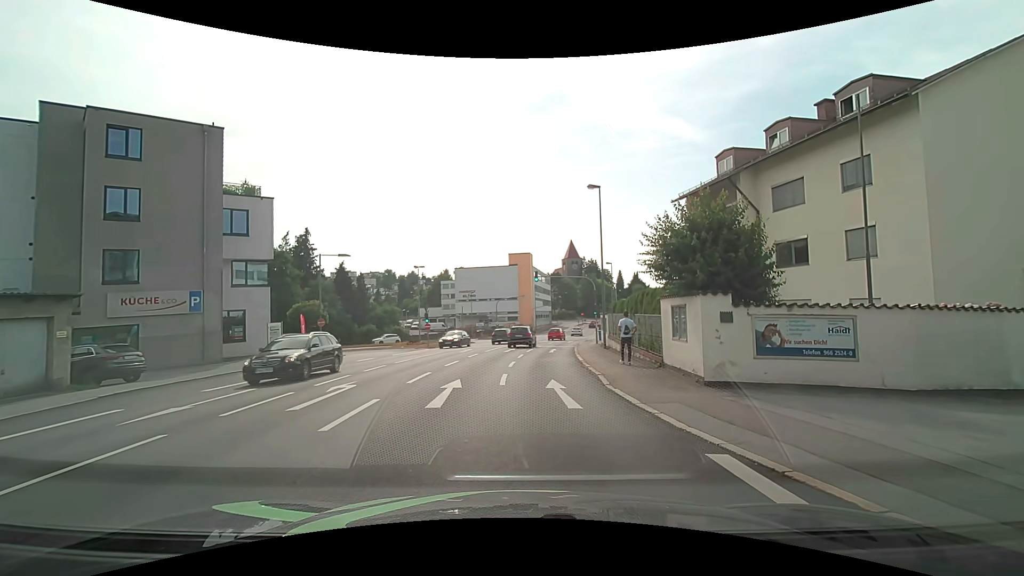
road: tertiary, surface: asphalt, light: Day
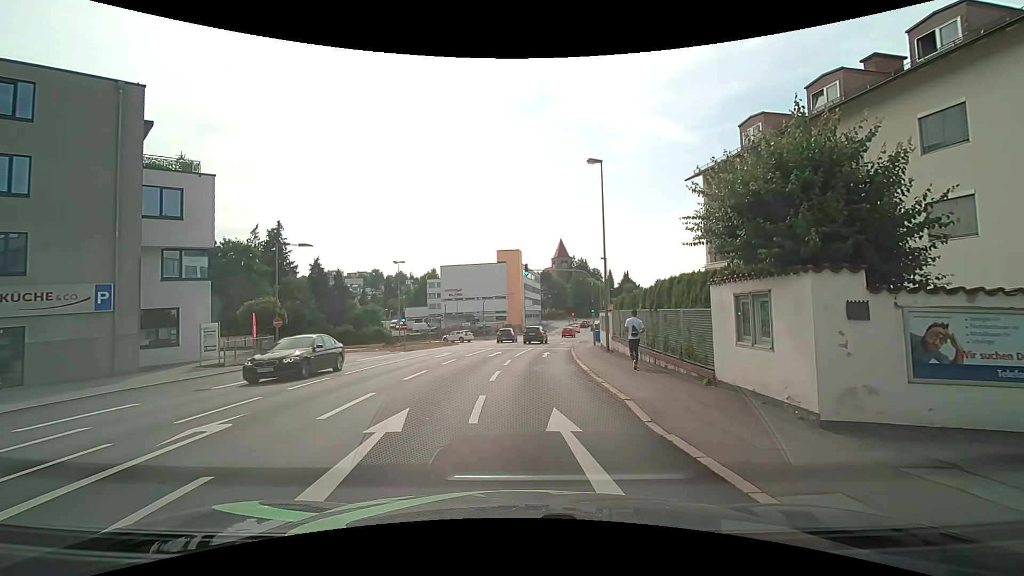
(0.0, +5.1) m; +1°
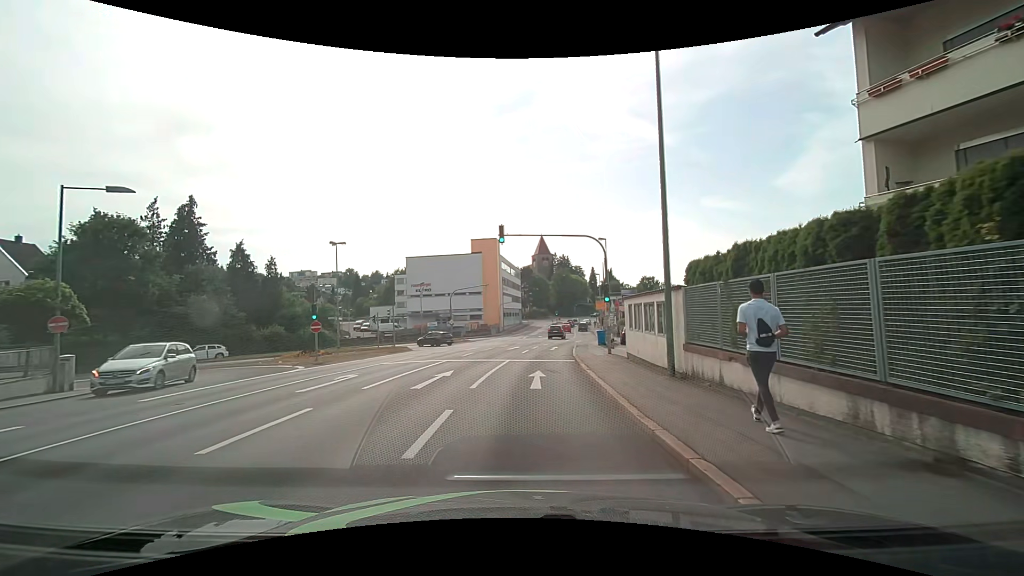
(+0.3, +14.3) m; +2°
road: tertiary_link
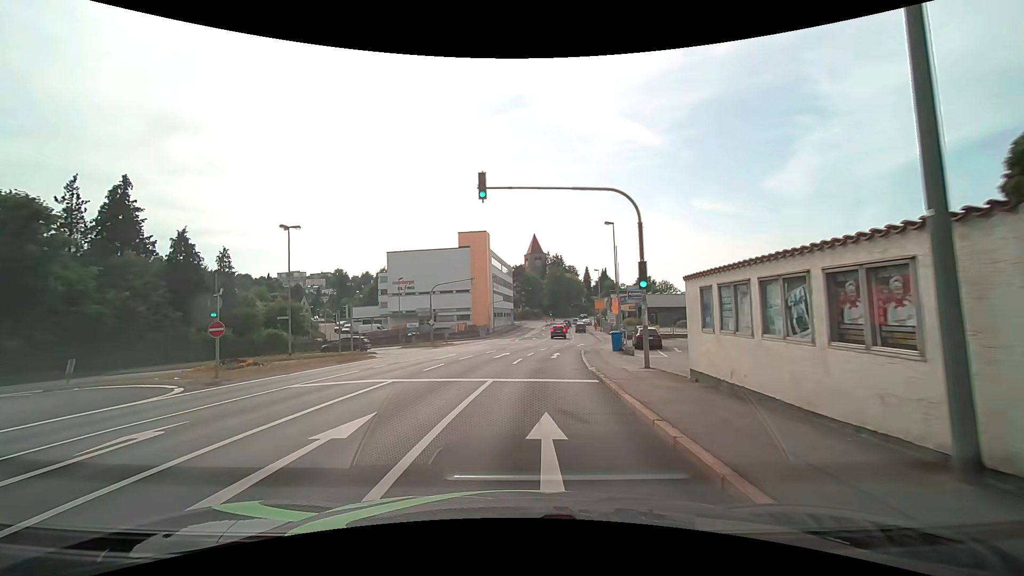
(0.0, +8.4) m; +1°
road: tertiary
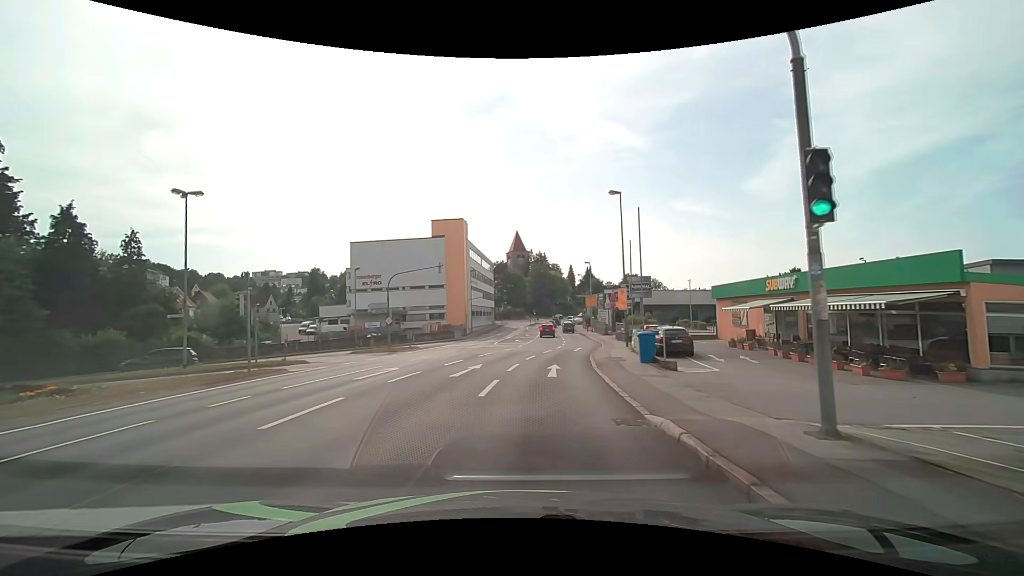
(+0.1, +9.9) m; +2°
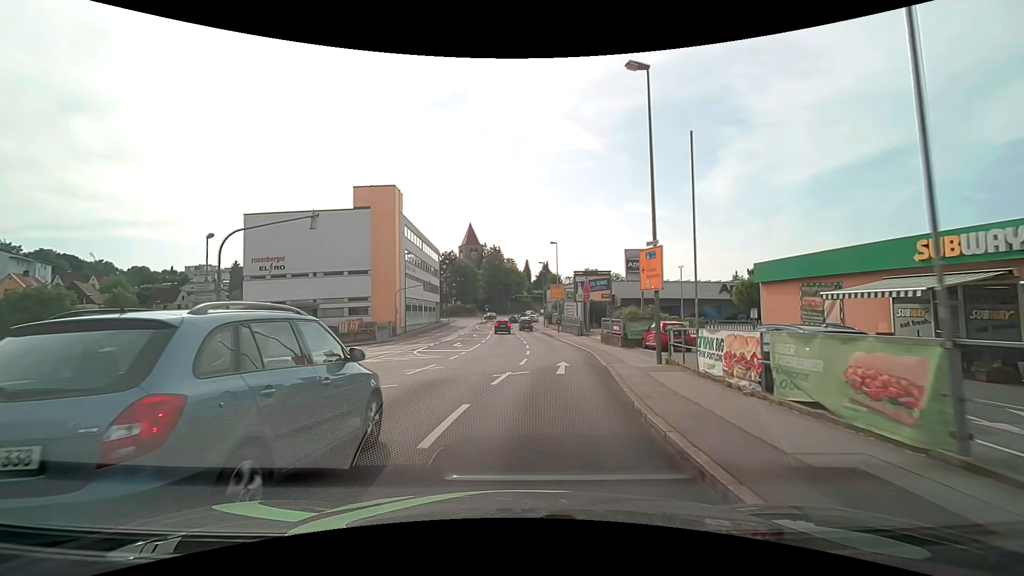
(+0.8, +16.5) m; +5°
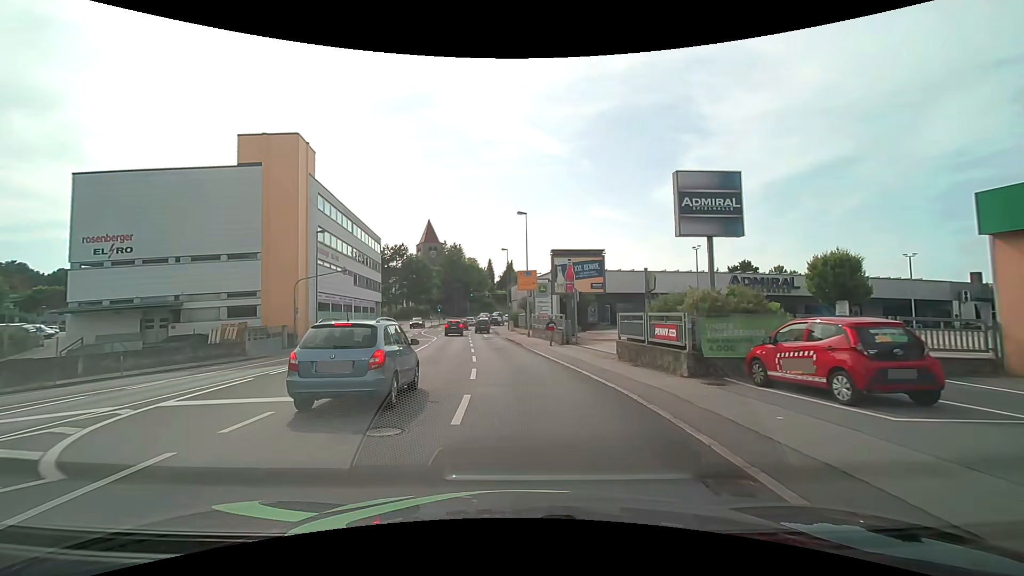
(+0.7, +16.6) m; +4°
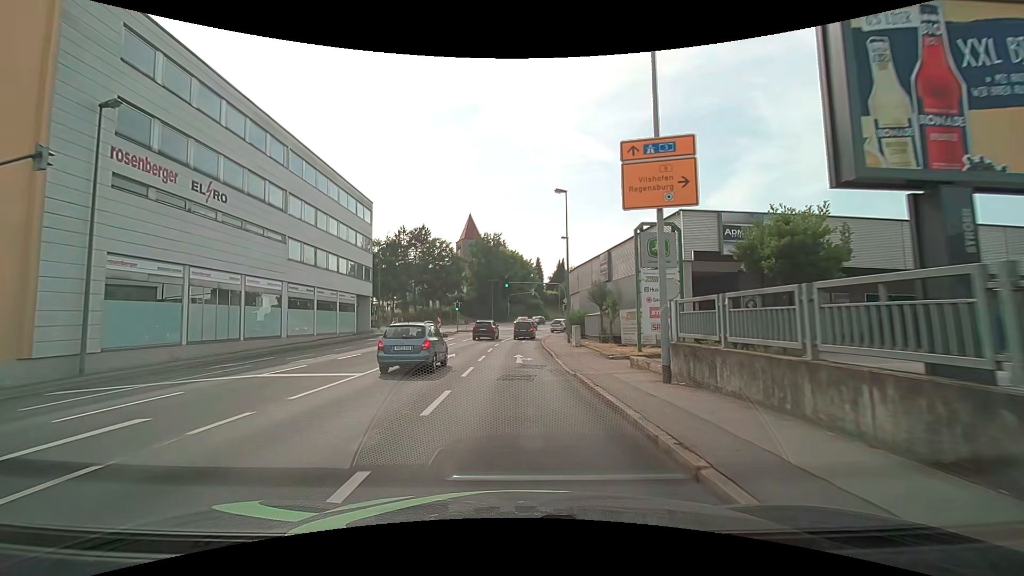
(-1.1, +29.4) m; -6°
(0, +10) (0, +20) (0, +30) (0, +40) (0, +50) (+2, +60) (+4, +69) (+8, +79) (+12, +88) (+16, +97) m
